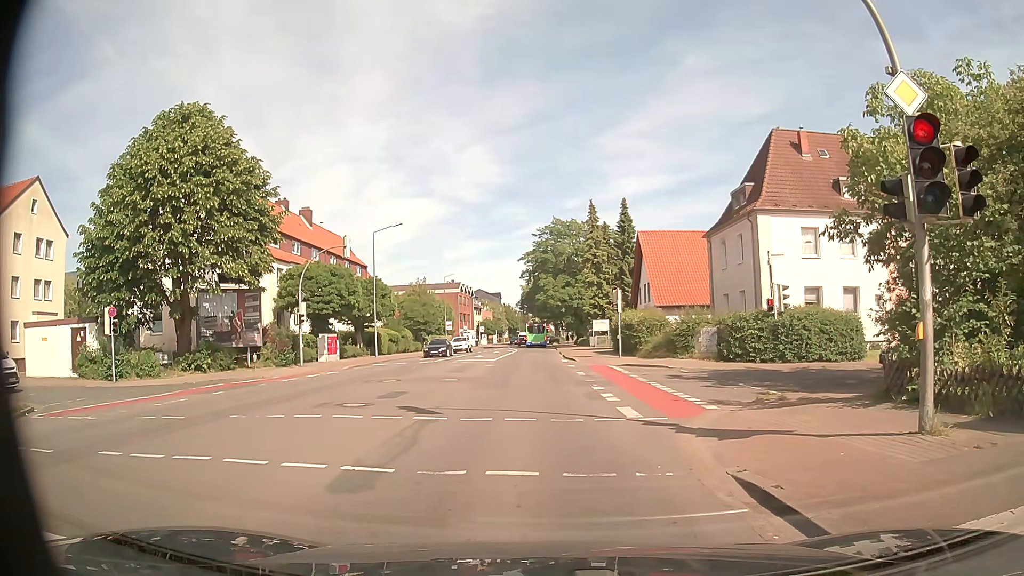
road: secondary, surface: asphalt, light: Day
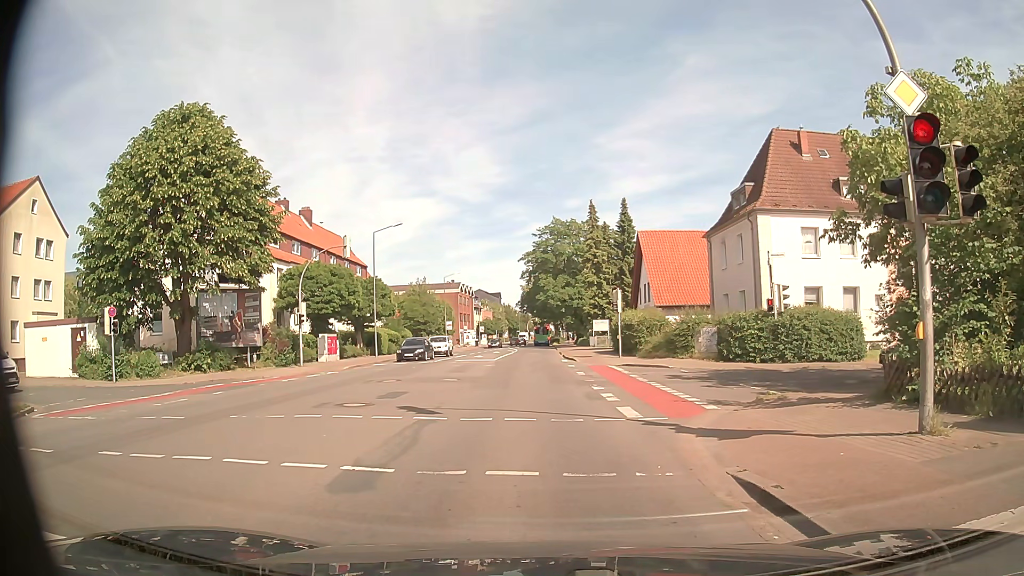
(0.0, 0.0) m; 0°
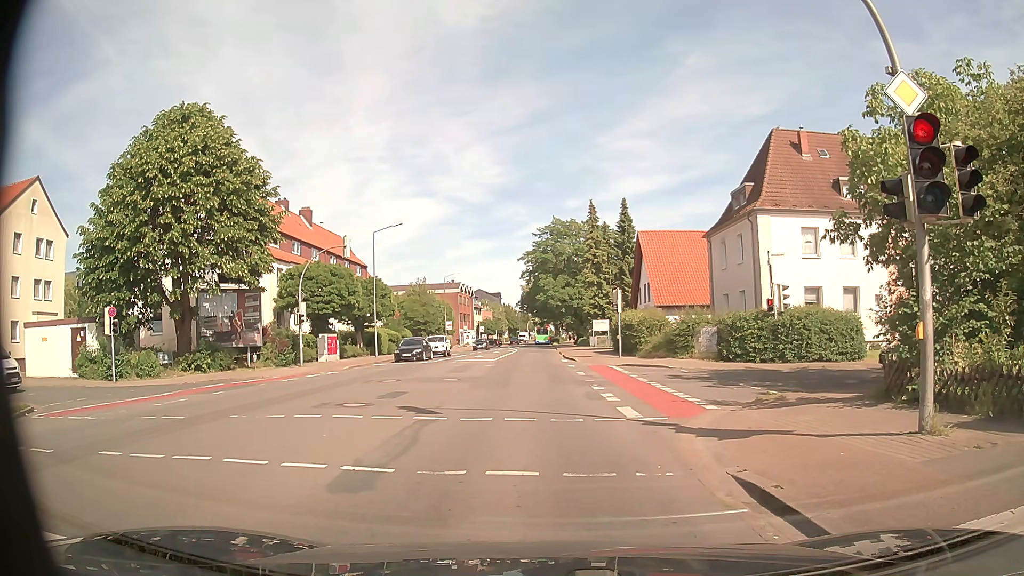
(0.0, 0.0) m; 0°
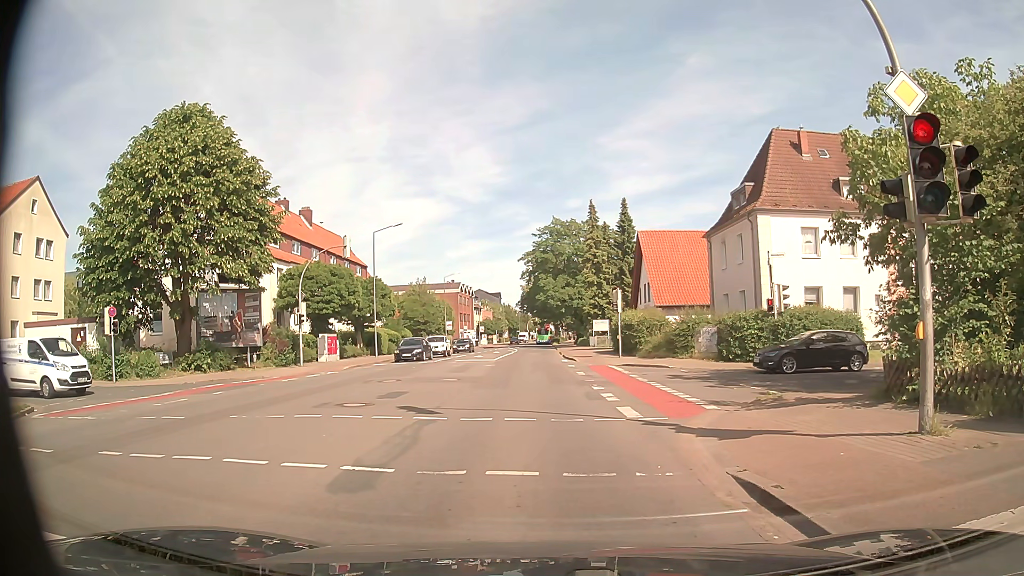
(0.0, 0.0) m; 0°
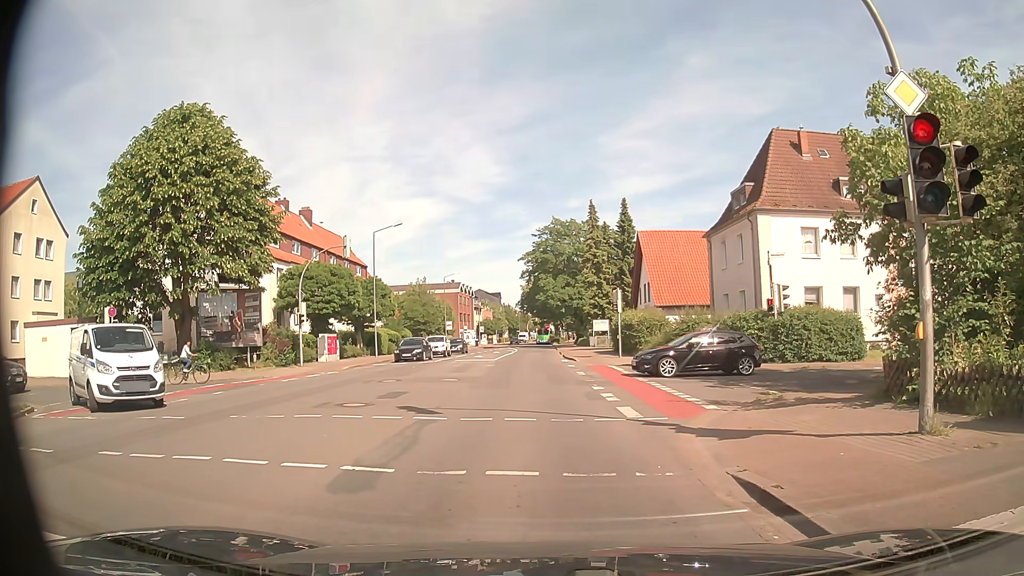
(0.0, 0.0) m; 0°
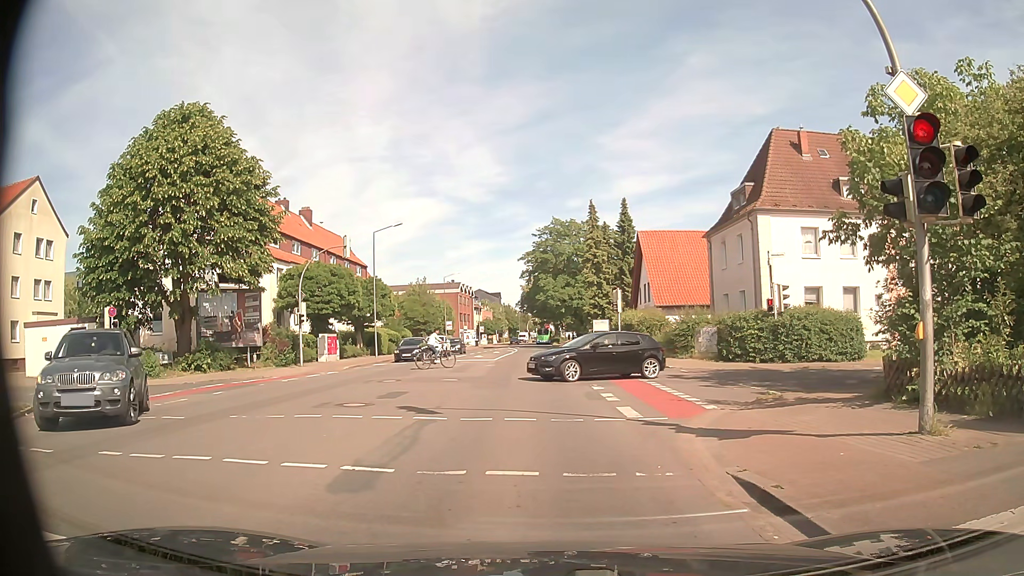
(0.0, 0.0) m; 0°
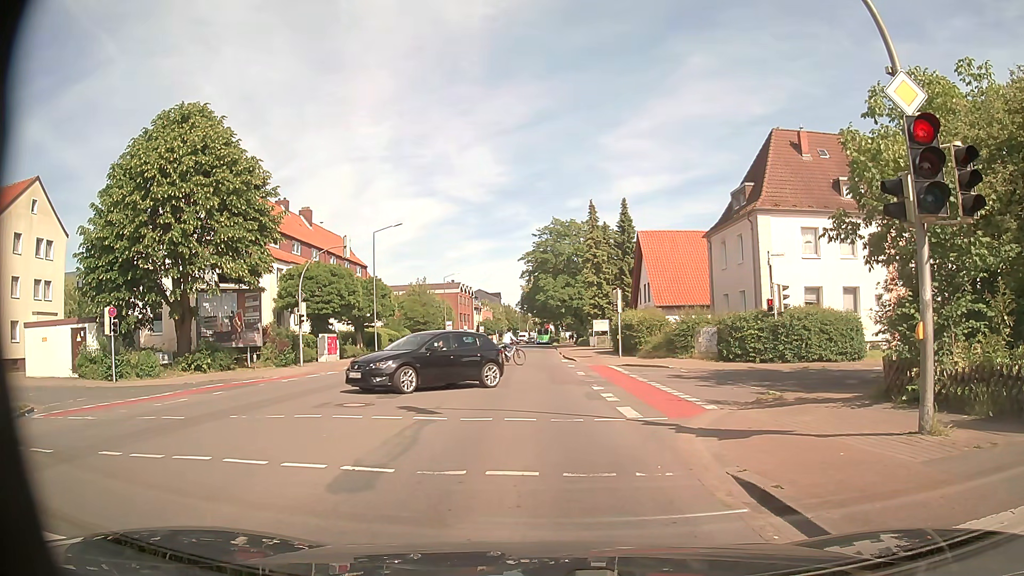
(0.0, 0.0) m; 0°
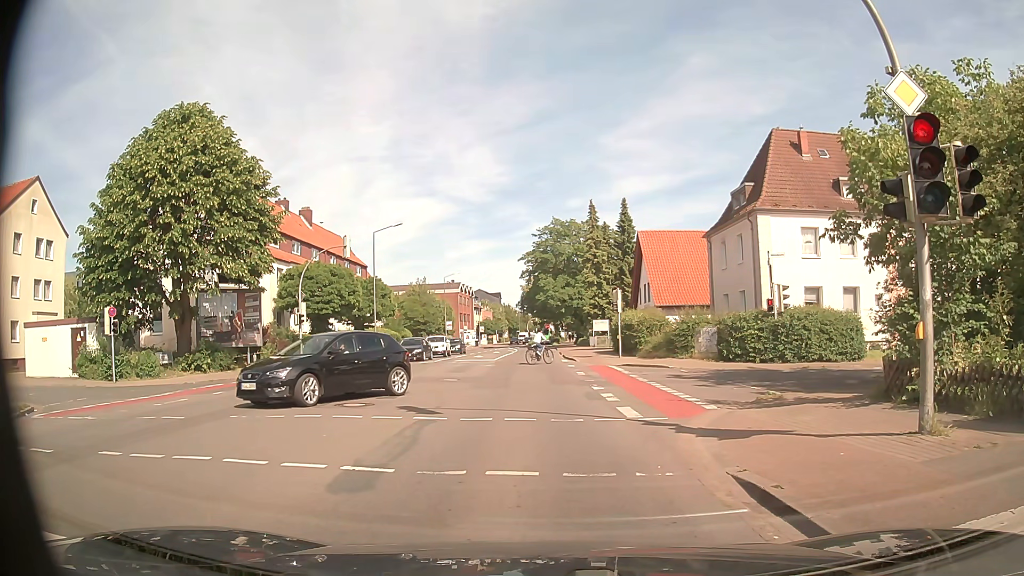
(0.0, 0.0) m; 0°
(0, +10) (-1, +20) (-1, +30) (-2, +40) (-2, +50) (-2, +60) (-3, +70) (-3, +80) (-3, +90) (-4, +100) m
